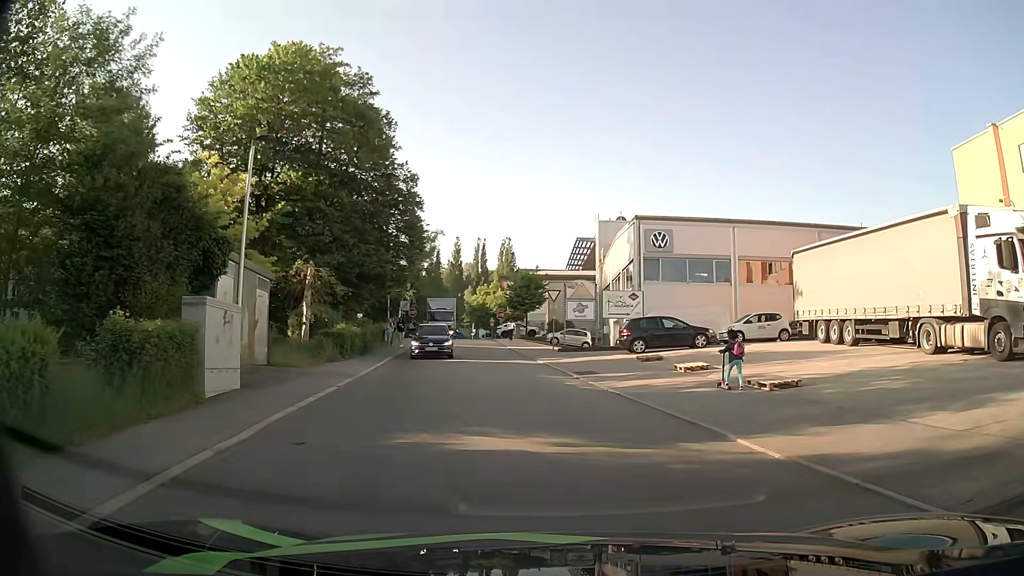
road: residential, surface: asphalt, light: Day
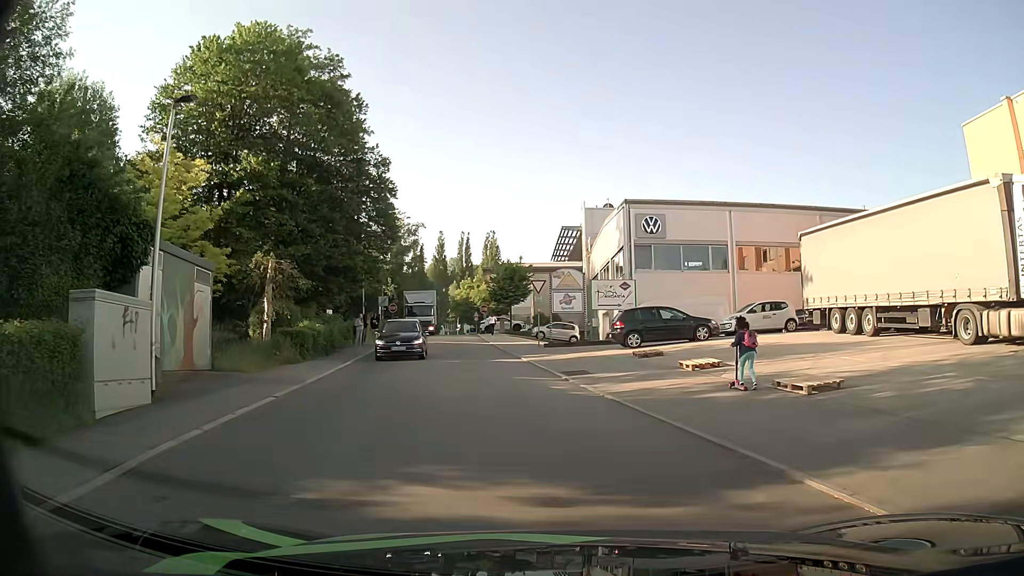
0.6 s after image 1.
(+0.1, +2.9) m; +2°
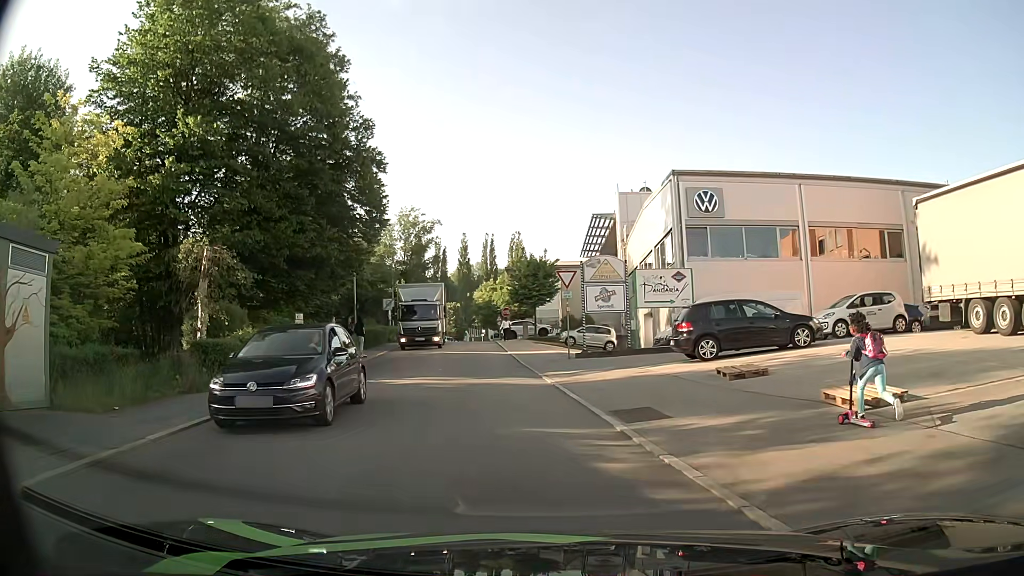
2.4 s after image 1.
(-0.1, +7.8) m; -3°
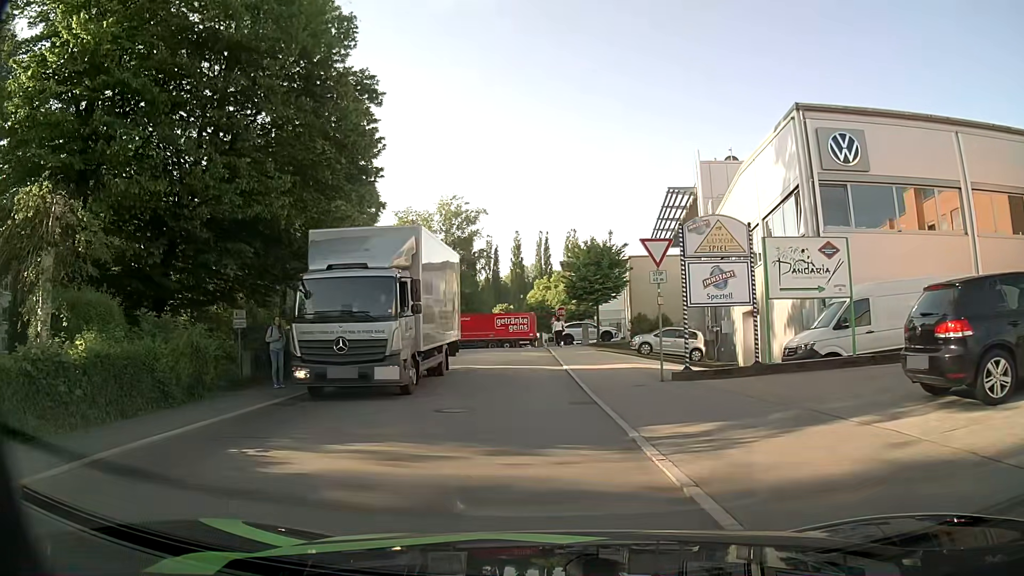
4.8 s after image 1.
(-0.5, +10.0) m; -5°
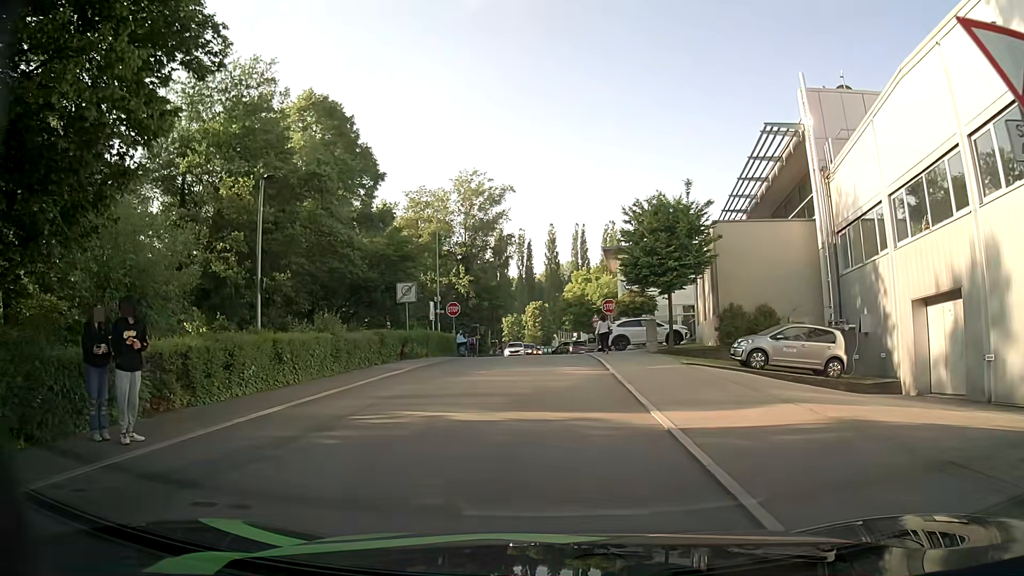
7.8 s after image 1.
(-0.4, +12.4) m; -3°
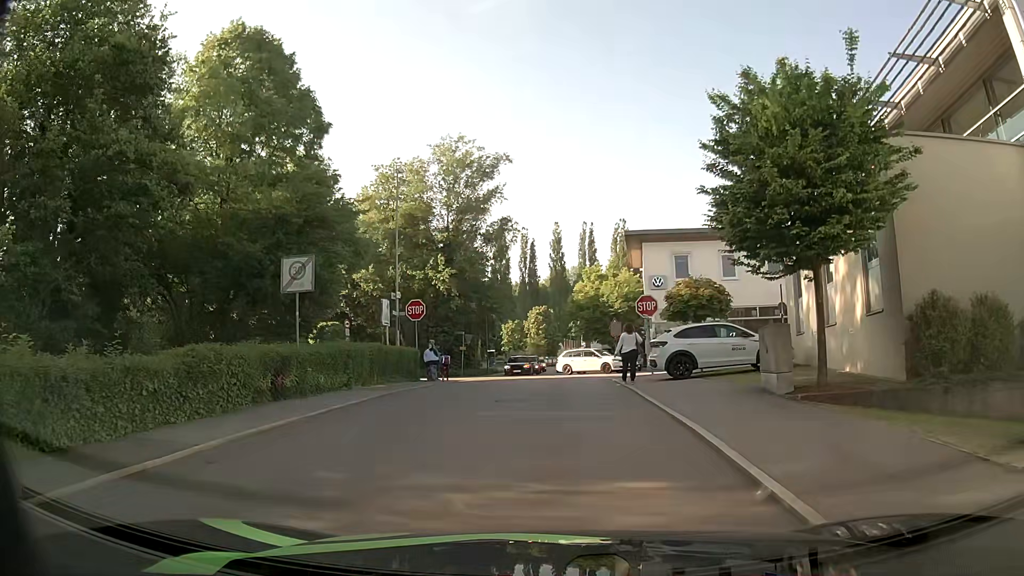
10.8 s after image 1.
(0.0, +13.9) m; +2°
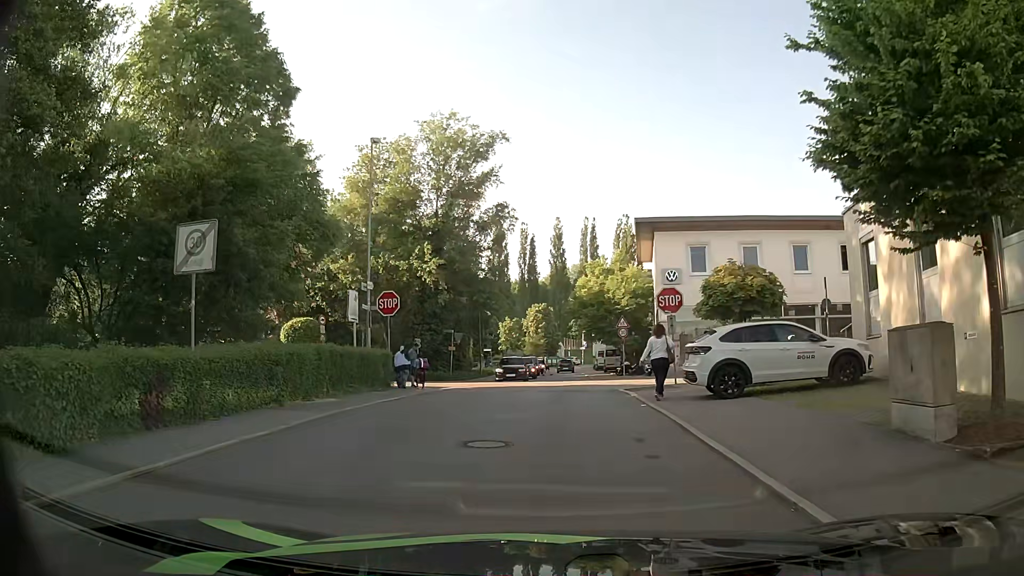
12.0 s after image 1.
(-0.2, +5.1) m; -2°
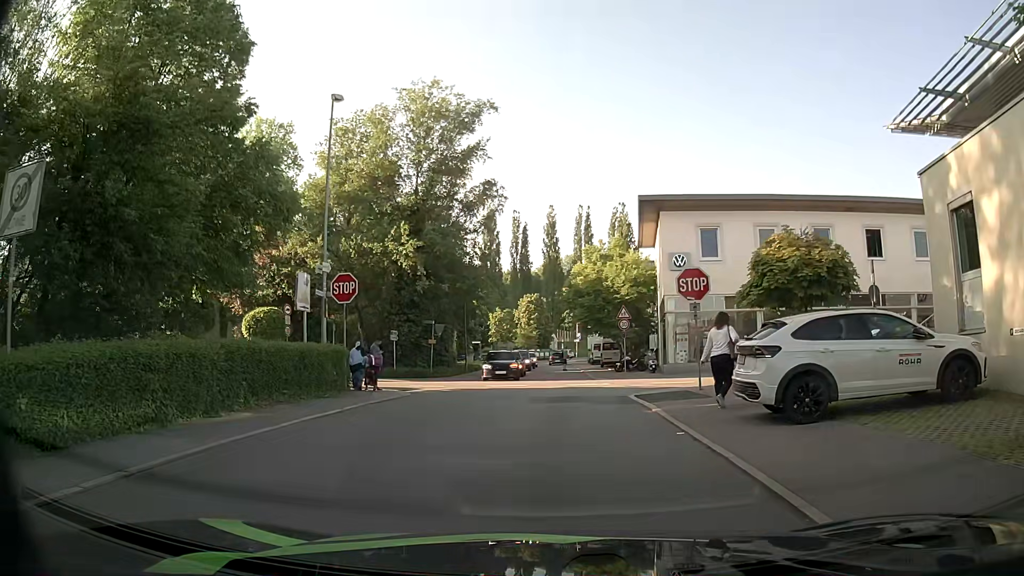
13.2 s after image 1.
(0.0, +4.6) m; +2°
(0, +10) (0, +20) (+6, +27) (+16, +27) (+26, +26) (+36, +25) (+46, +24) (+56, +23) (+66, +22) (+76, +21) m
